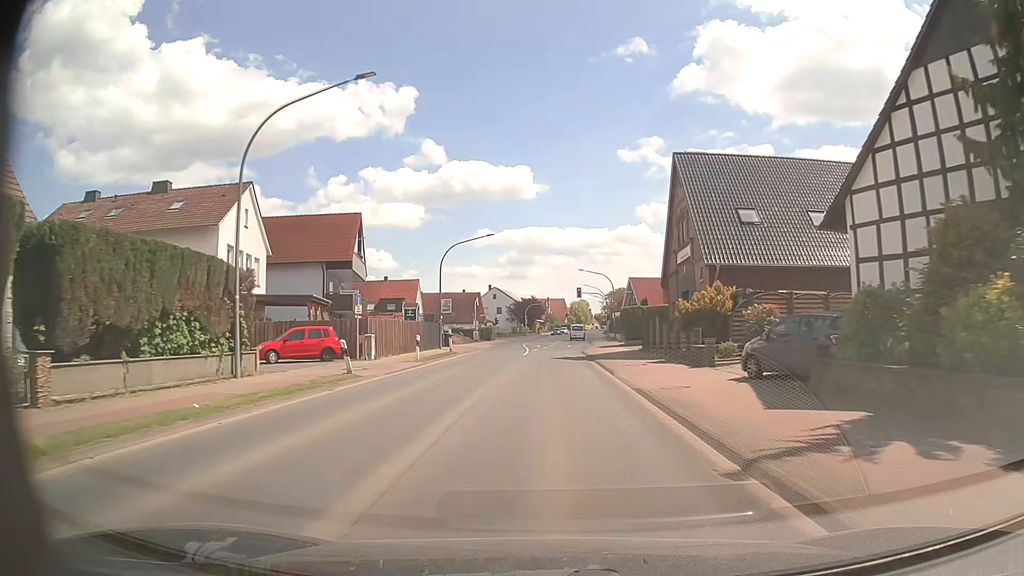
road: primary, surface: asphalt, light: Day
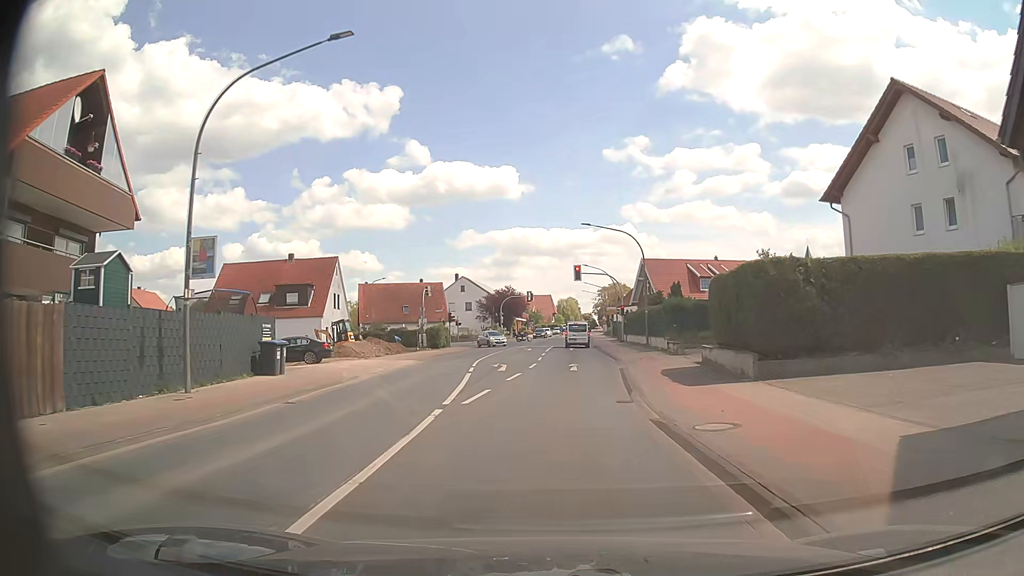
(+0.3, +32.2) m; +1°
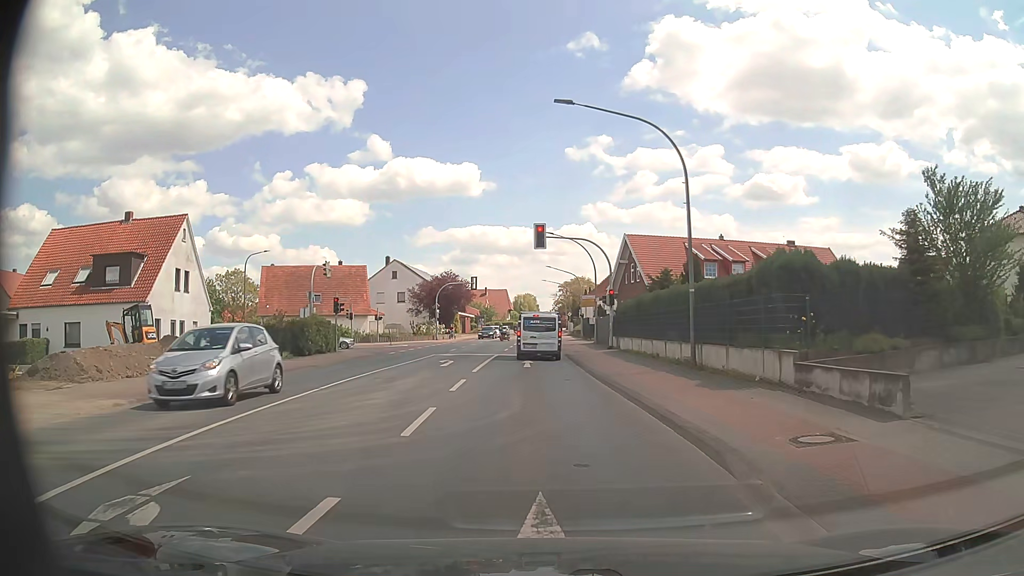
(+0.8, +22.3) m; +4°
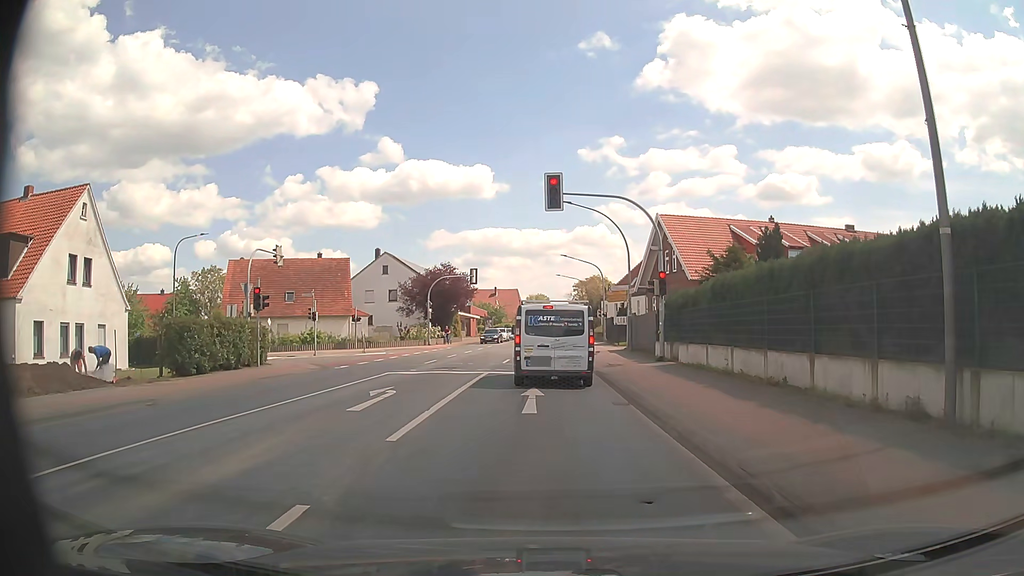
(-0.1, +12.1) m; 0°
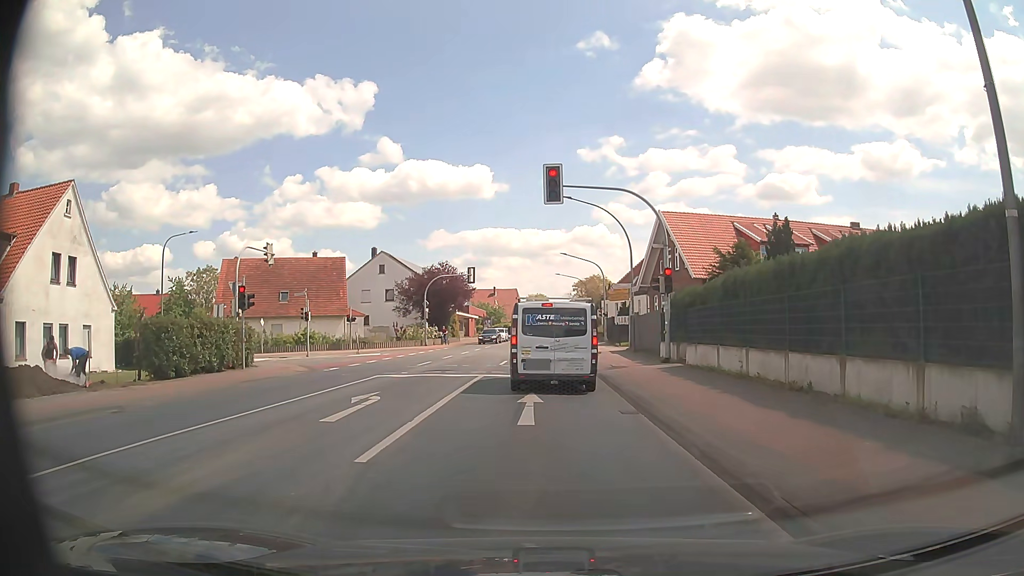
(0.0, +1.3) m; -1°
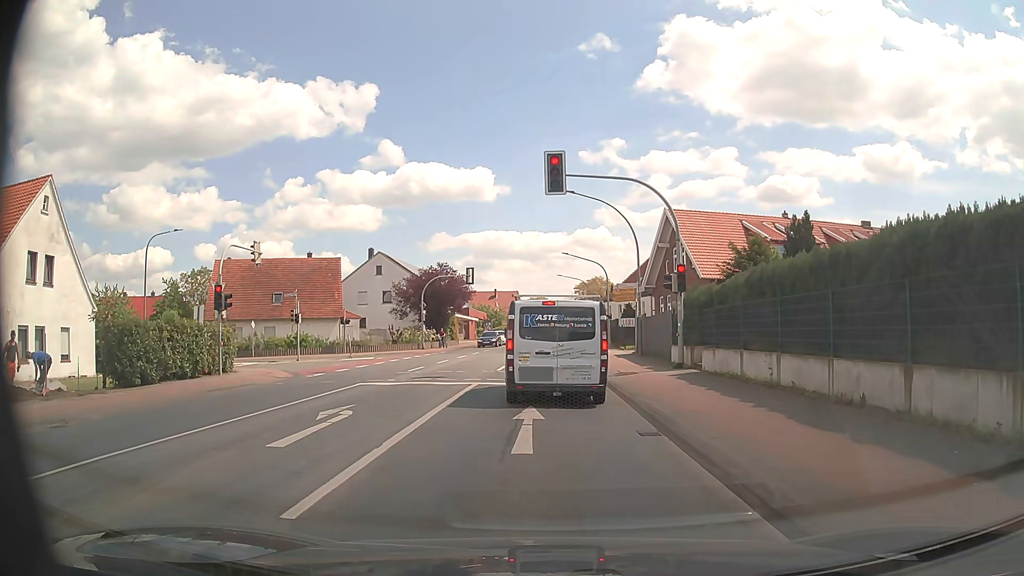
(0.0, +2.0) m; +1°
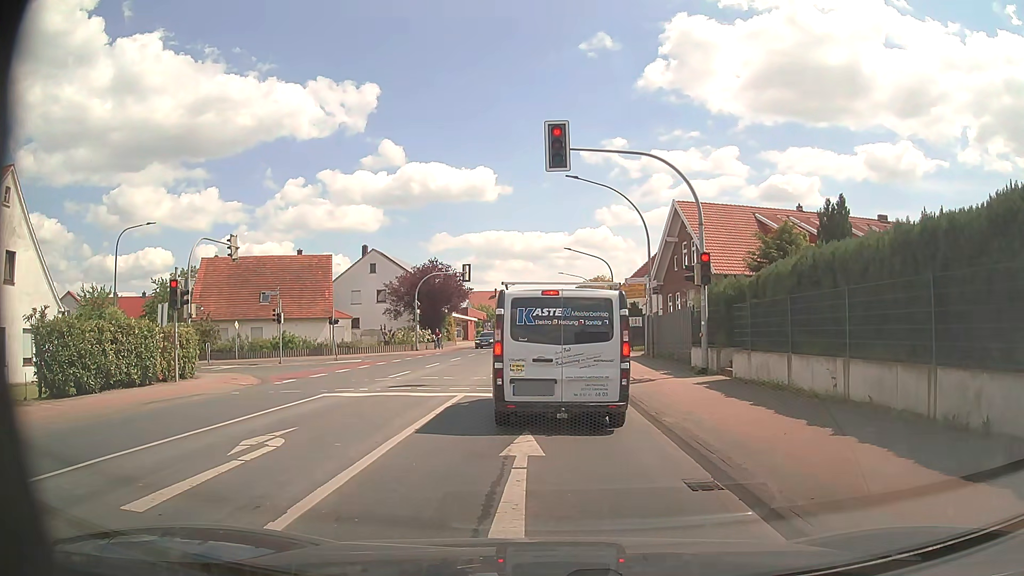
(0.0, +3.1) m; 0°
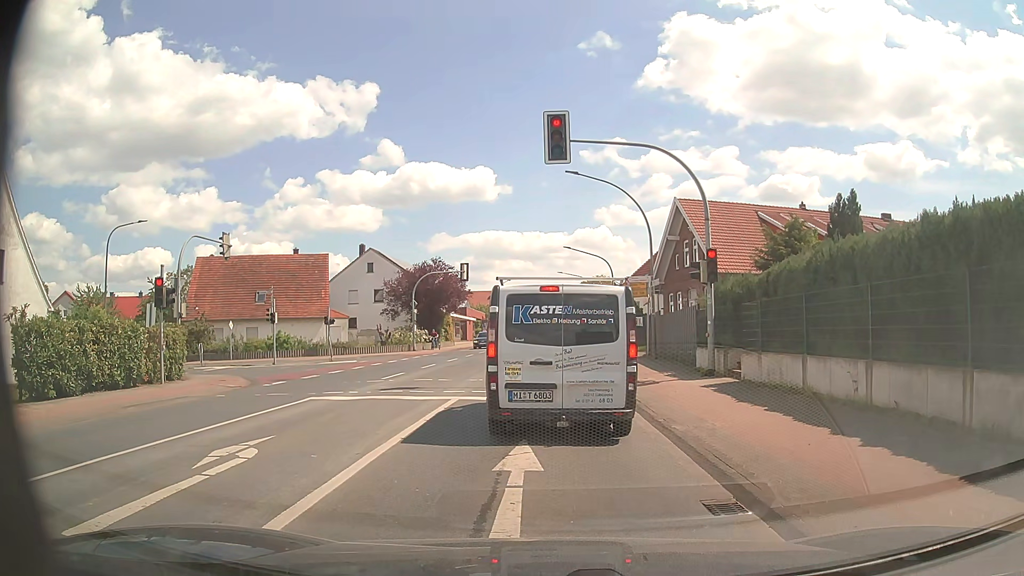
(0.0, +0.8) m; 0°
(0, +10) (0, +20) (0, +30) (0, +40) (0, +50) (0, +60) (0, +70) (0, +80) (0, +90) (+1, +100) m
